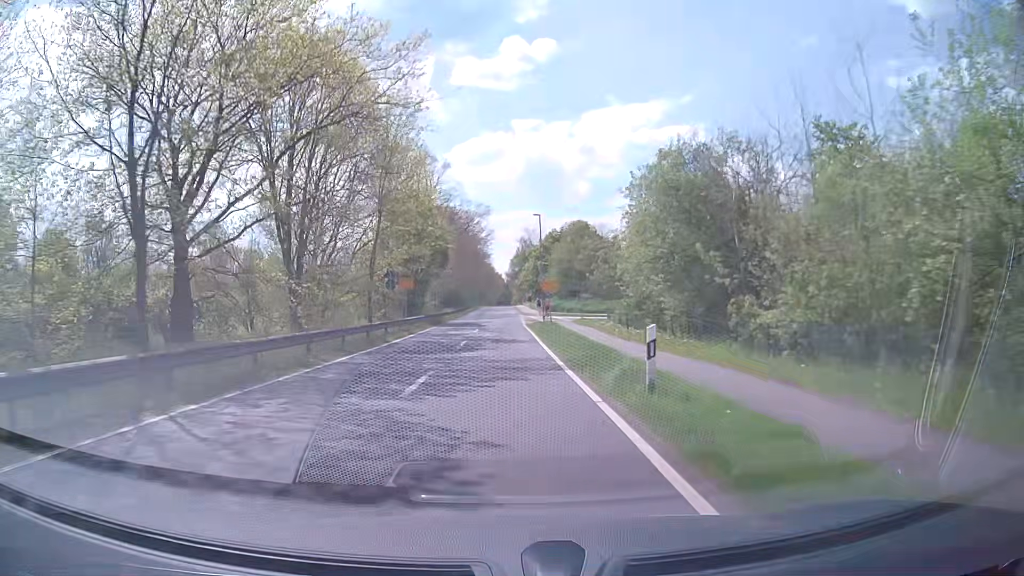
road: tertiary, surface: asphalt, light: Day
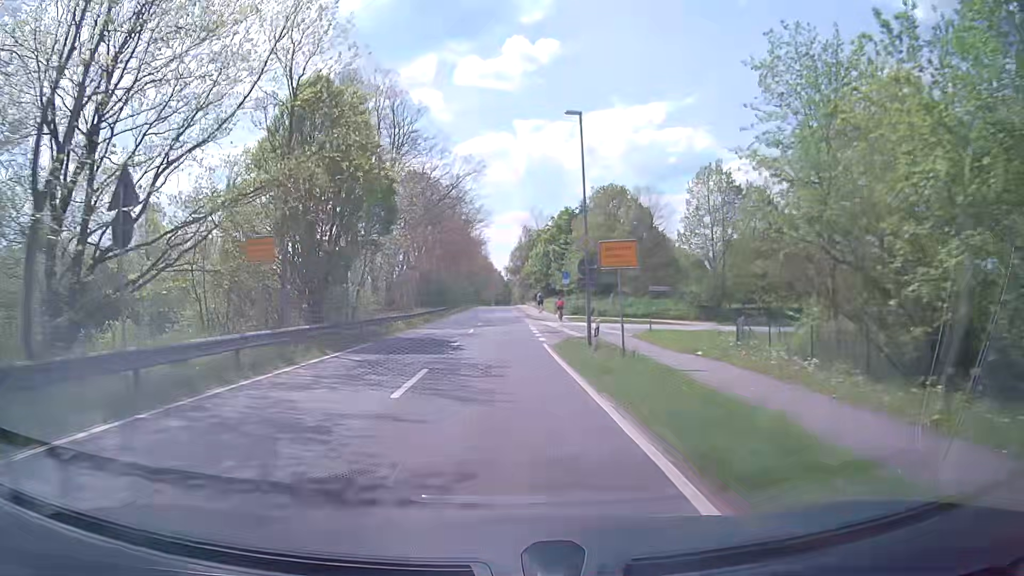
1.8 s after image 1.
(+0.1, +24.7) m; 0°
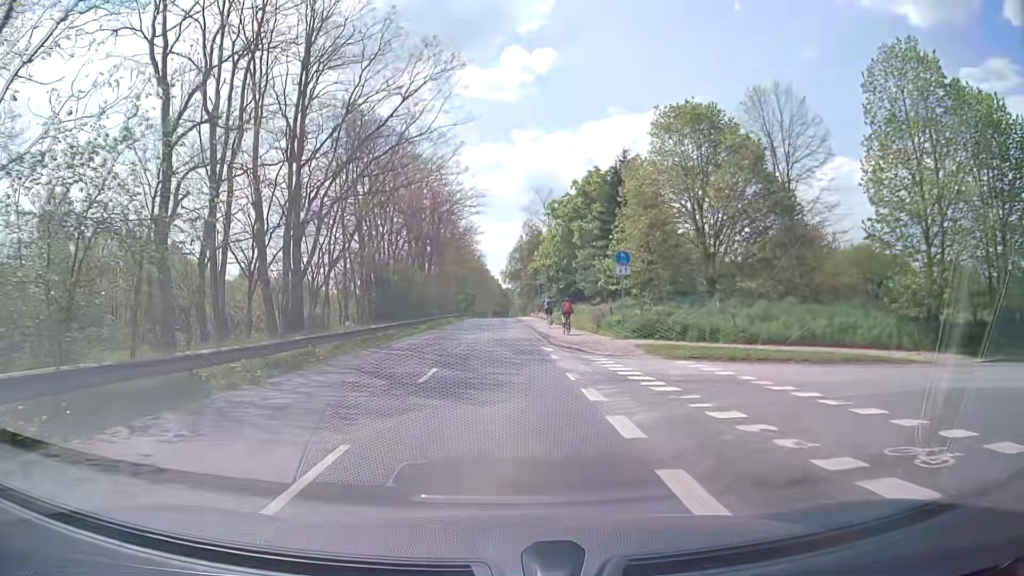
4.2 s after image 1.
(+0.1, +25.8) m; 0°
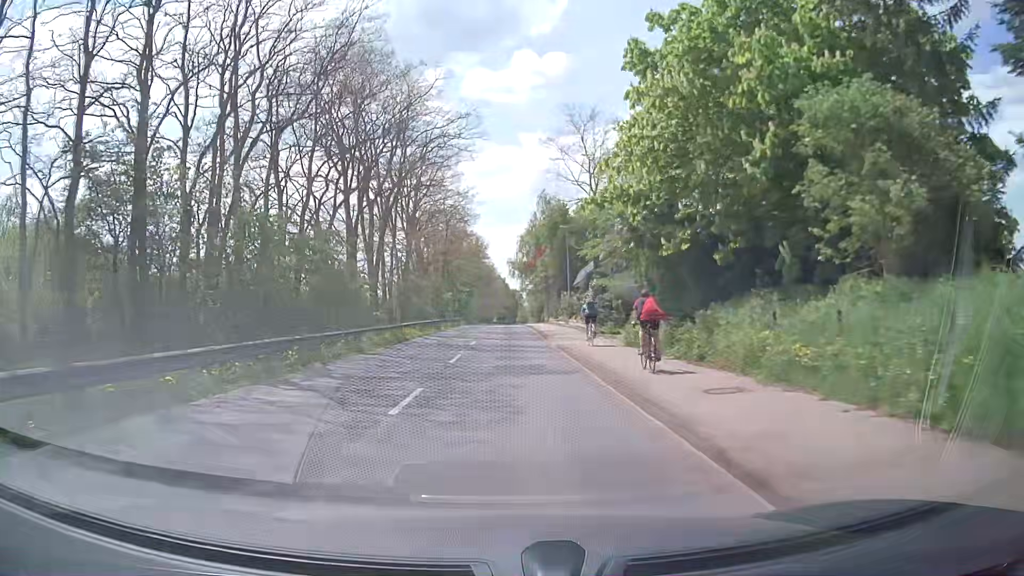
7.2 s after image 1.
(0.0, +31.9) m; -1°
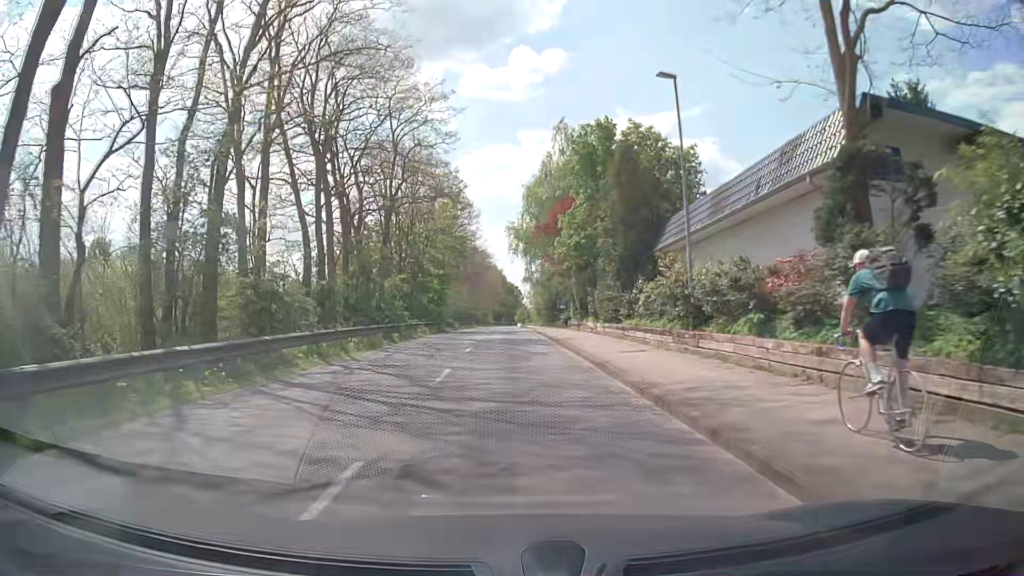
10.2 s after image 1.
(+0.1, +33.6) m; 0°
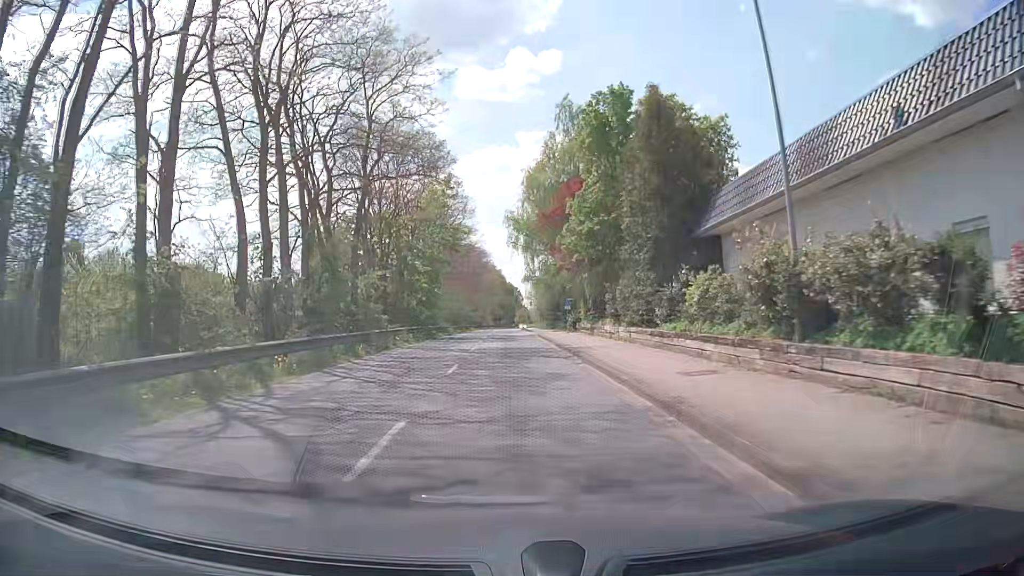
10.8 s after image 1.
(0.0, +6.7) m; 0°
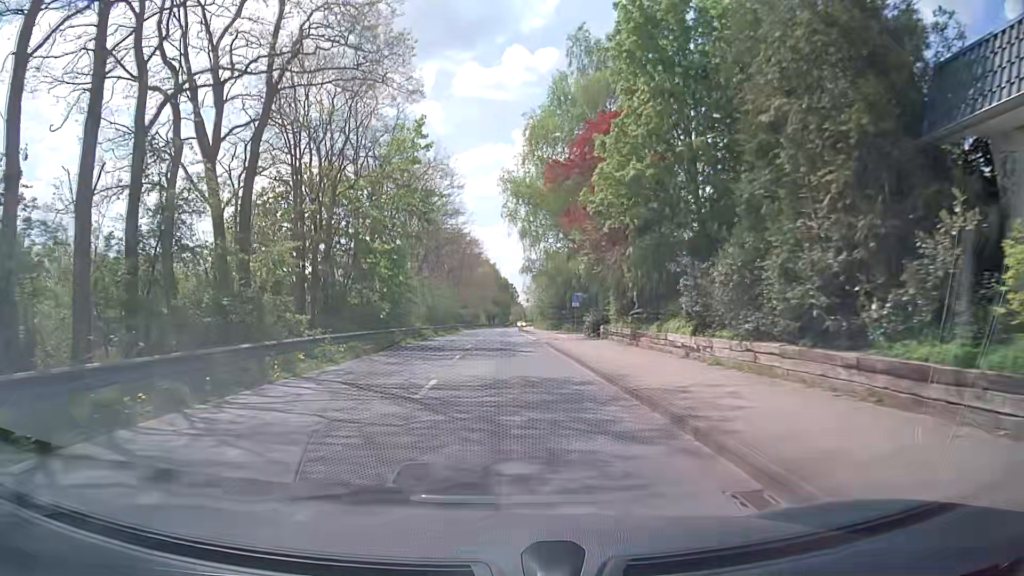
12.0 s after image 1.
(+0.1, +13.1) m; +1°
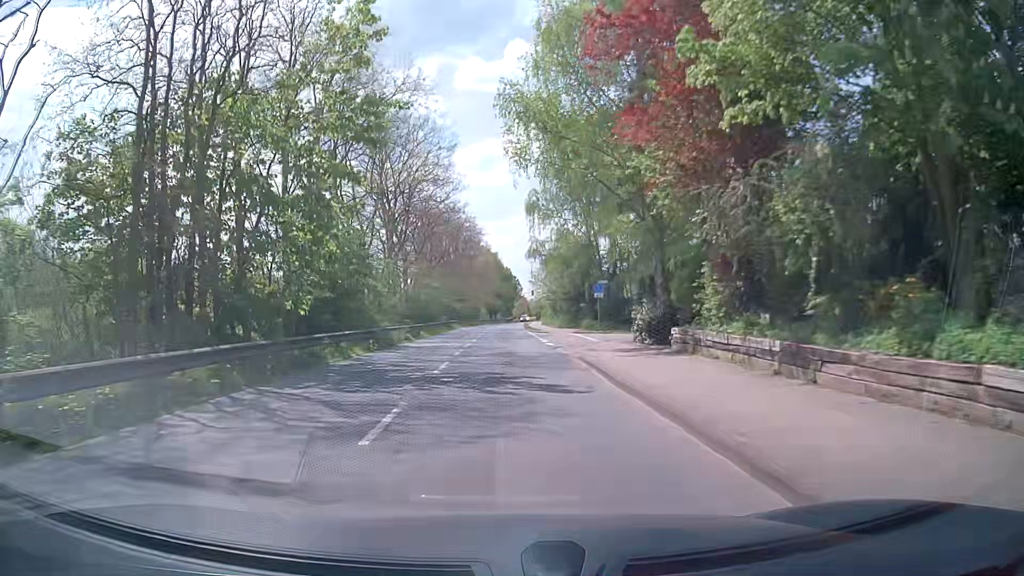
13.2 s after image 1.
(-0.1, +13.1) m; 0°
(0, +10) (0, +20) (0, +30) (0, +40) (0, +50) (0, +60) (0, +70) (0, +80) (+1, +90) (+2, +100) m
